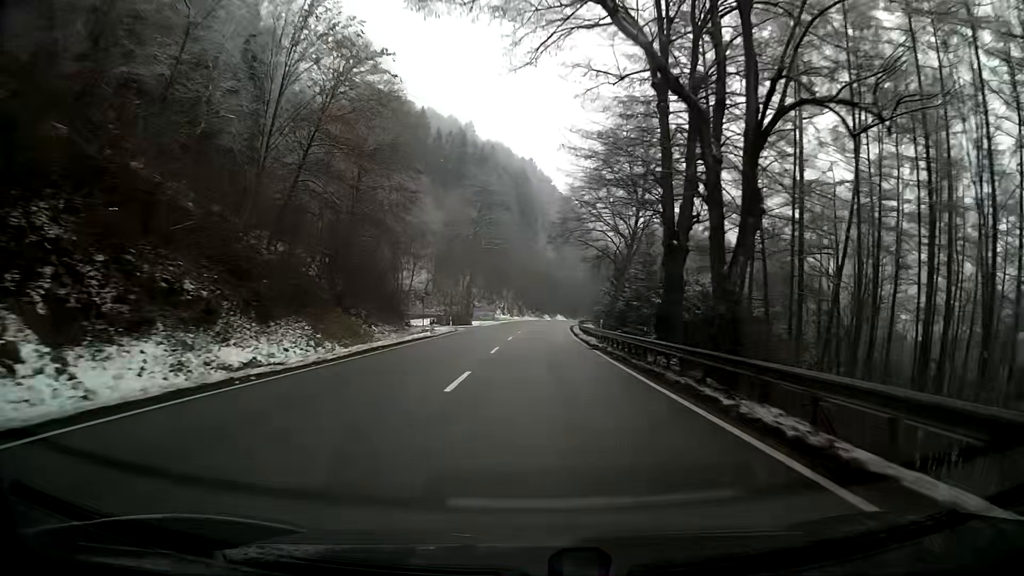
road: primary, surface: asphalt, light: Day
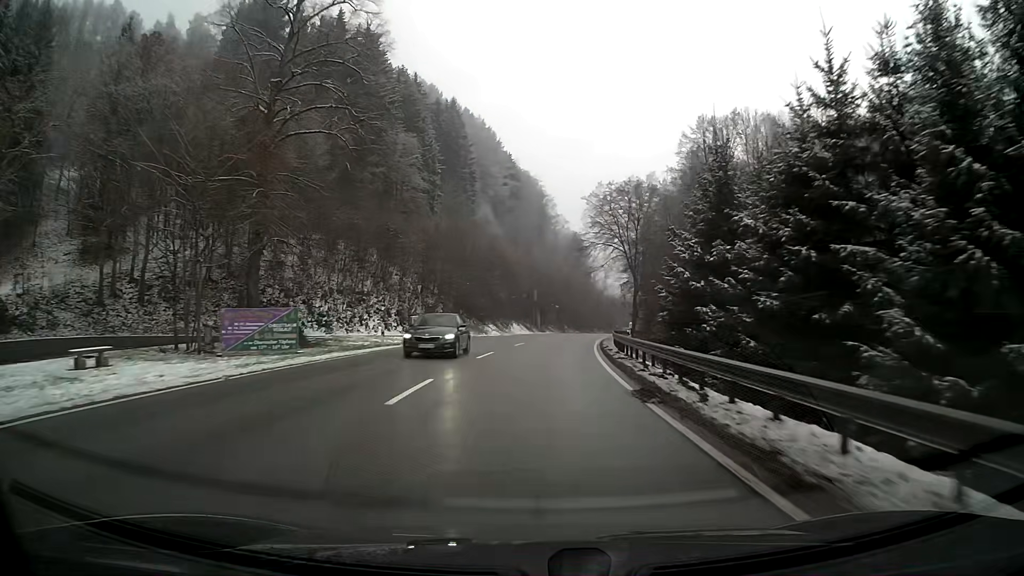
(+2.1, +74.5) m; +5°
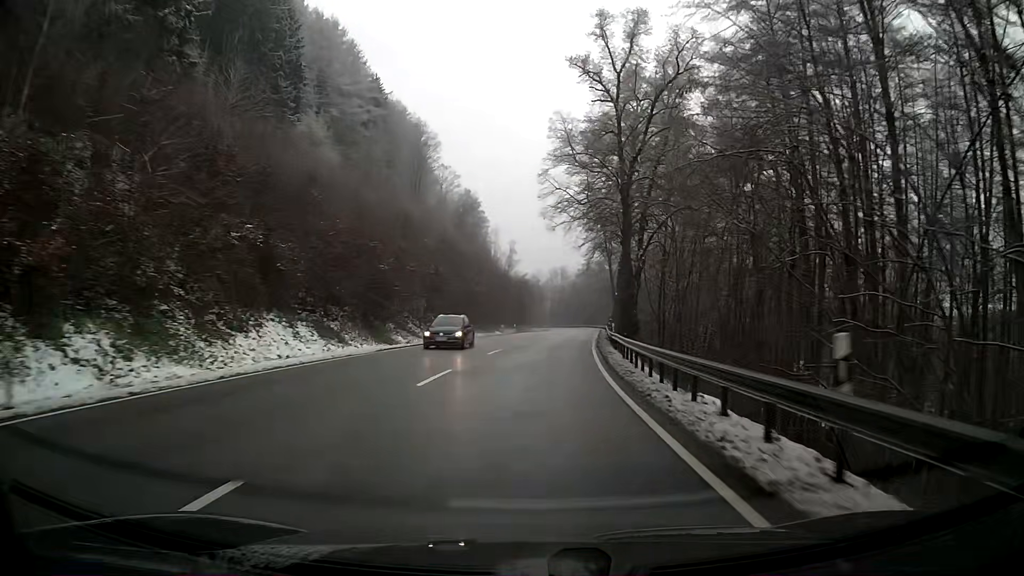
(+4.1, +56.8) m; +9°
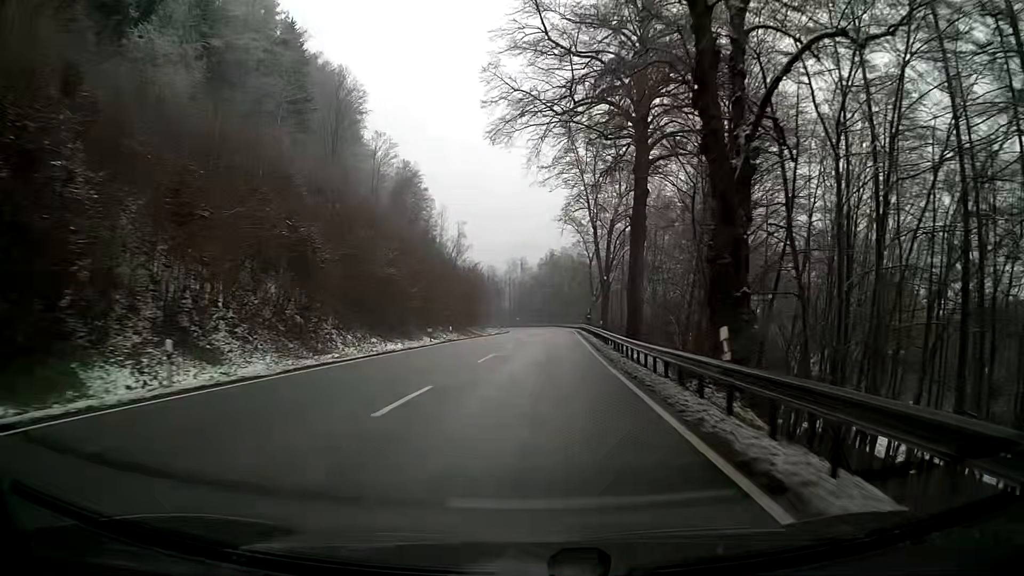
(+0.8, +27.8) m; +3°
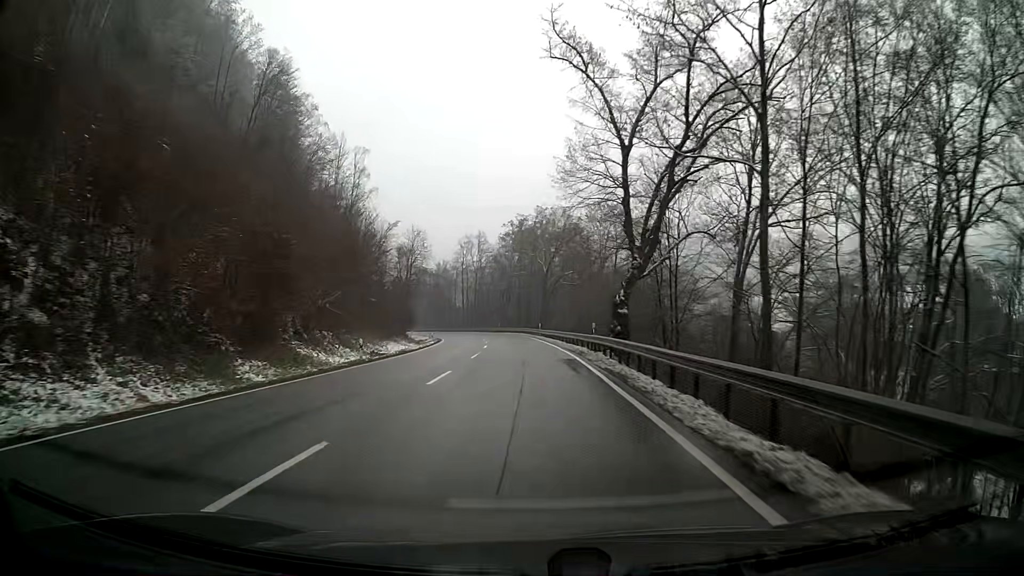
(+1.5, +54.5) m; +2°
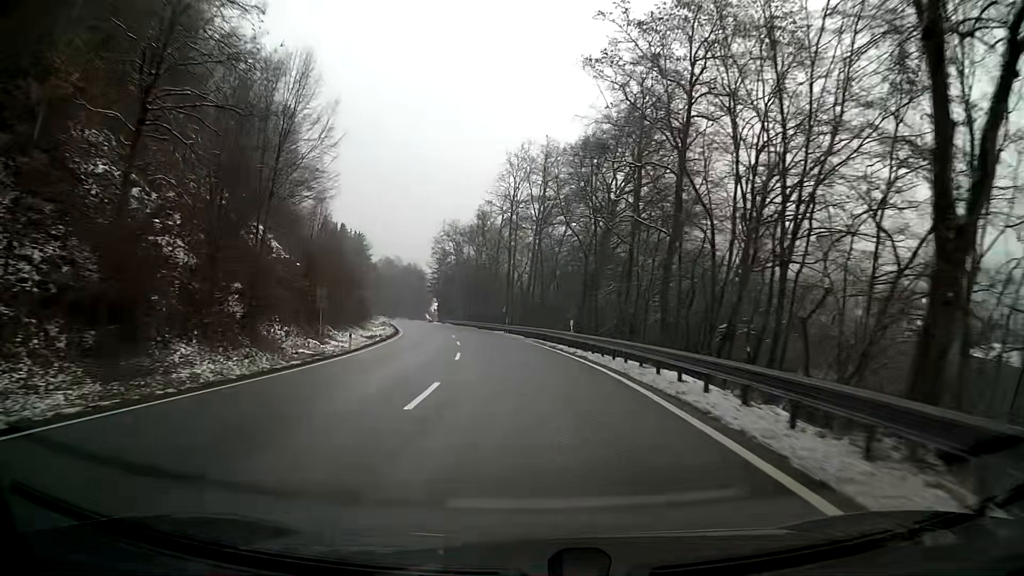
(-3.6, +66.0) m; -8°
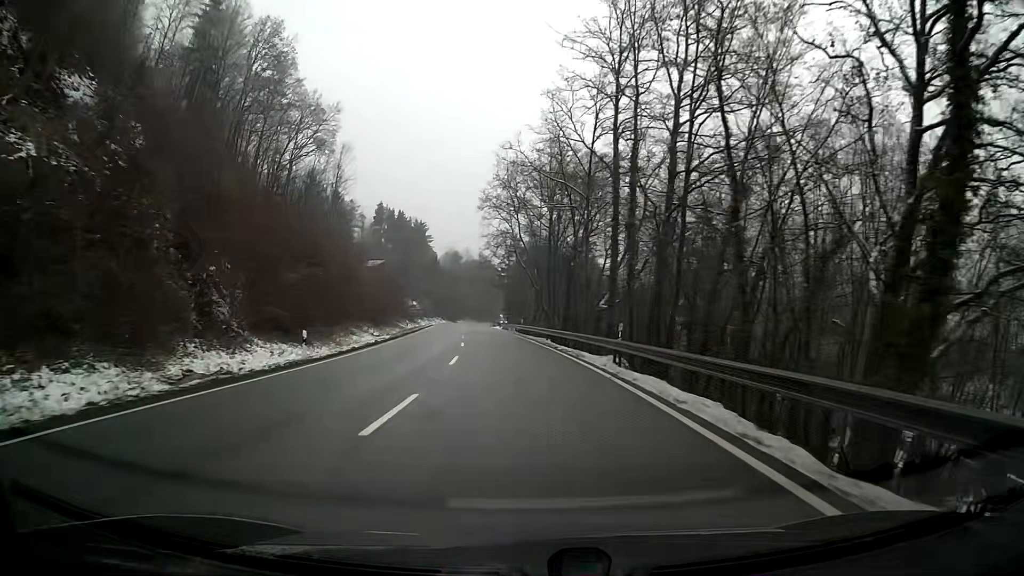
(-2.3, +38.7) m; -7°
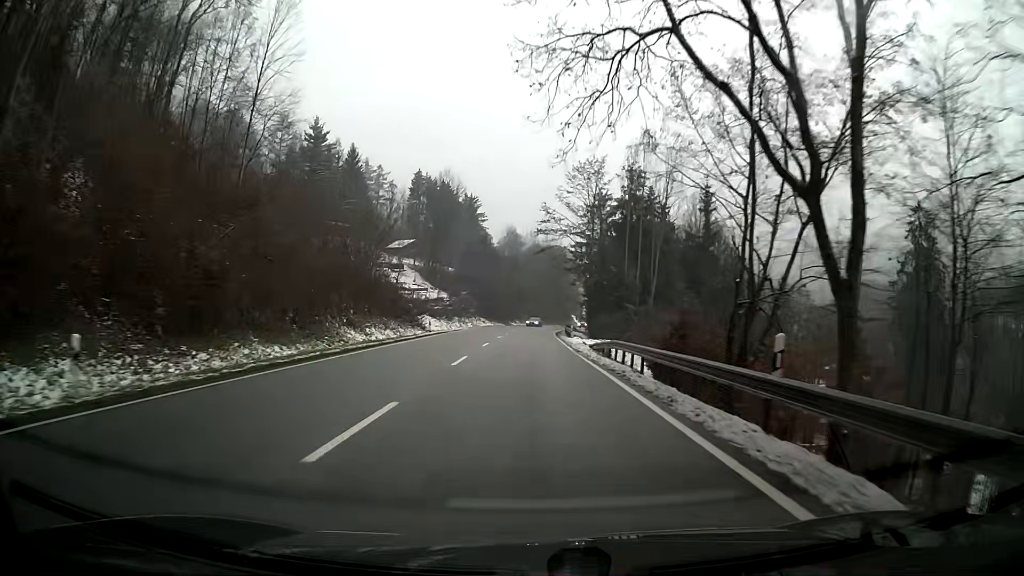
(-2.9, +50.3) m; -5°
